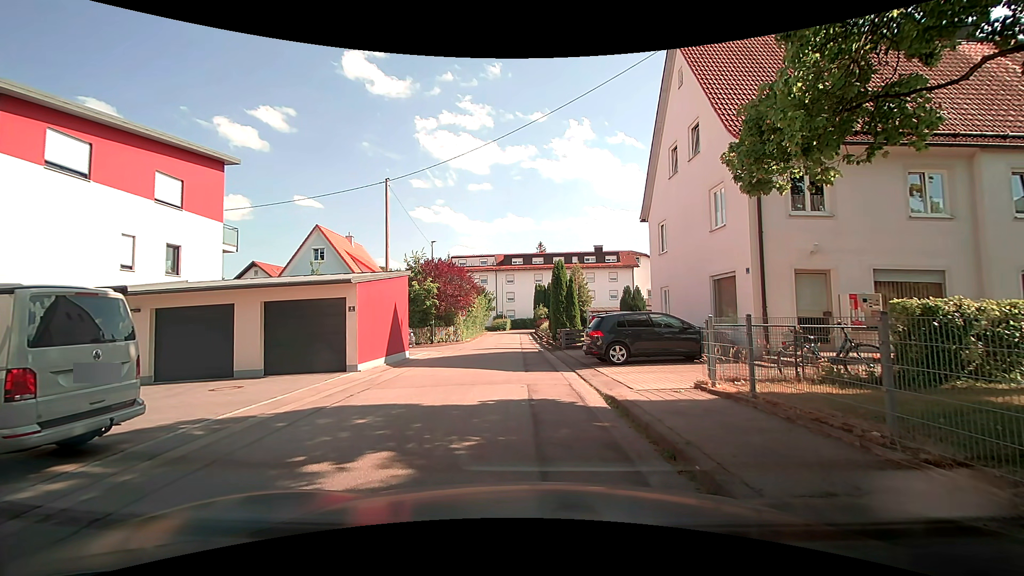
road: residential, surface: asphalt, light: Day
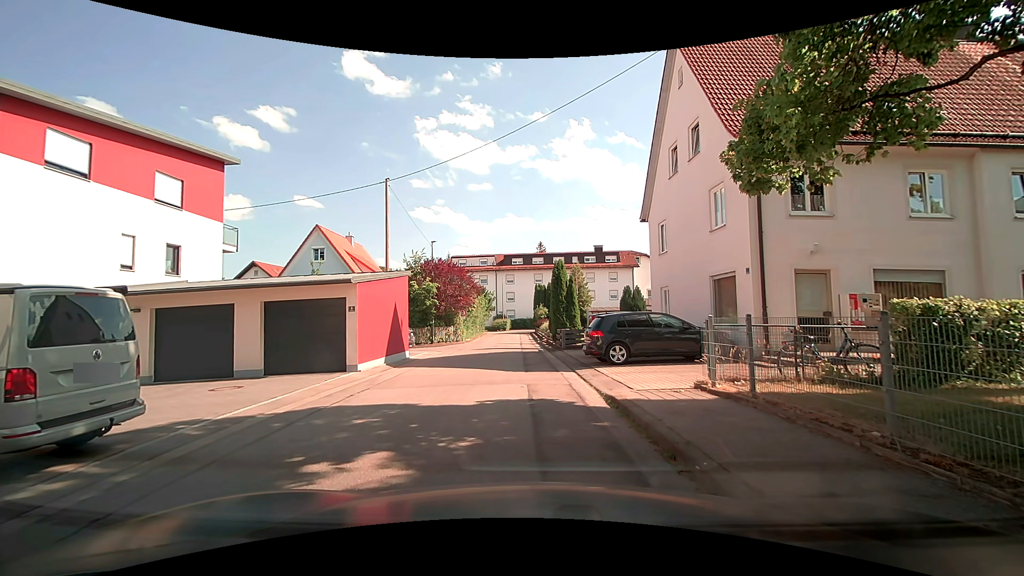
(0.0, 0.0) m; 0°
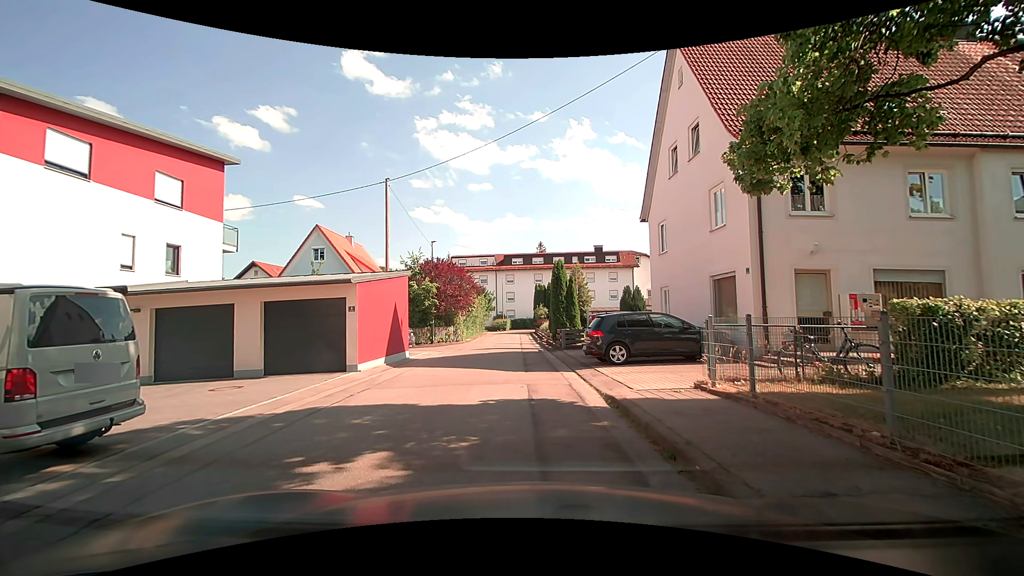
(0.0, 0.0) m; 0°
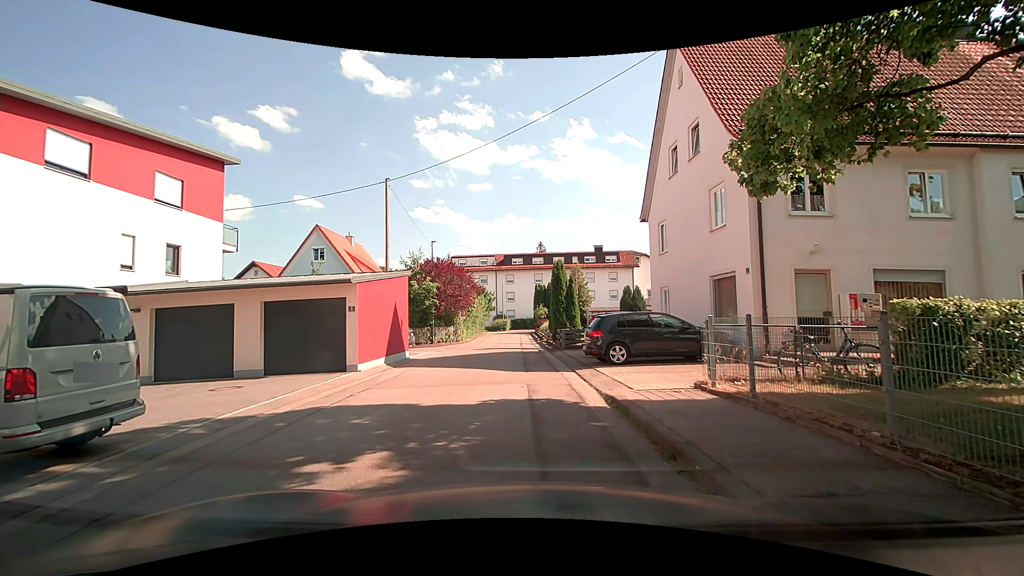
(0.0, 0.0) m; 0°
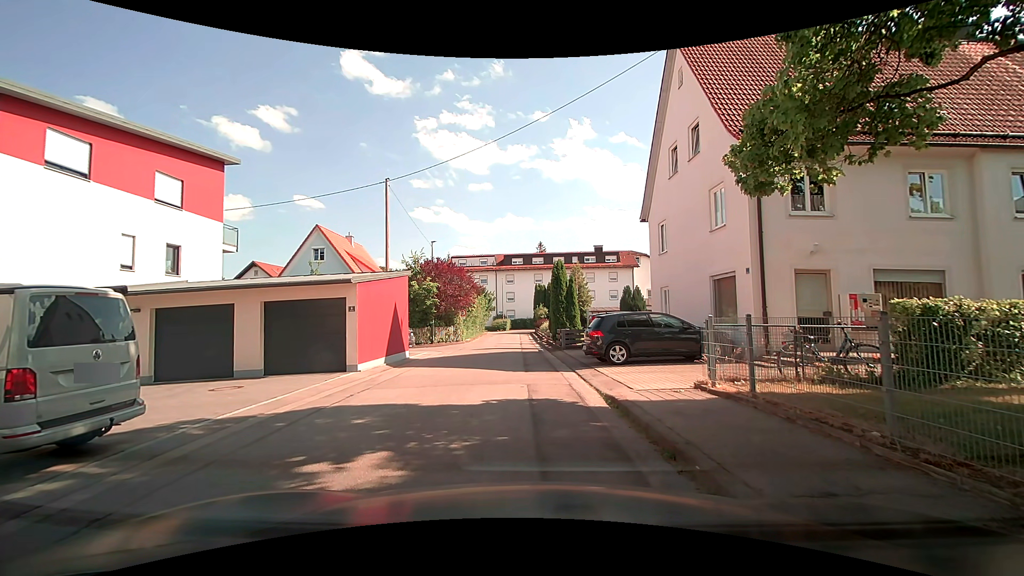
(0.0, 0.0) m; 0°
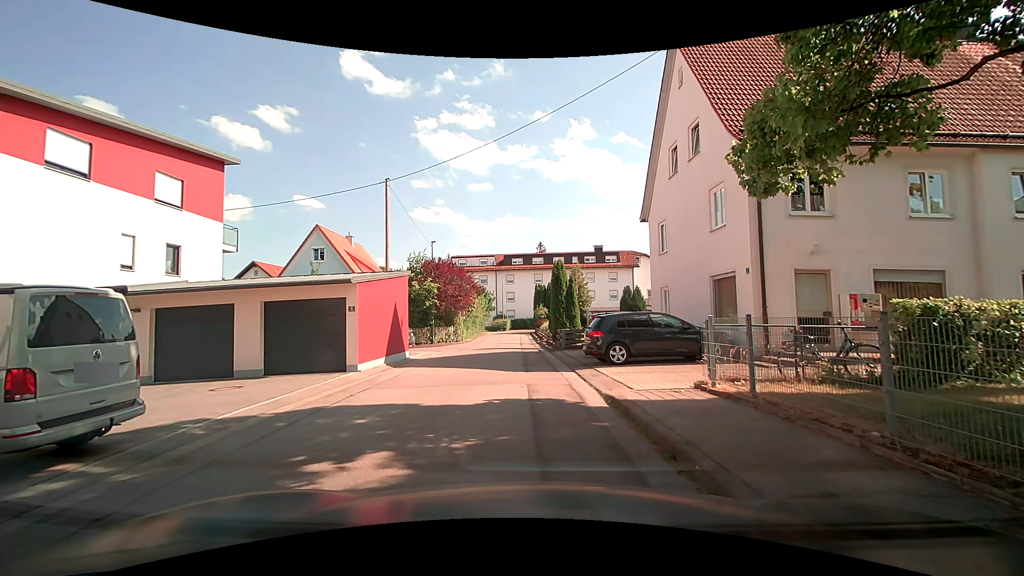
(0.0, 0.0) m; 0°
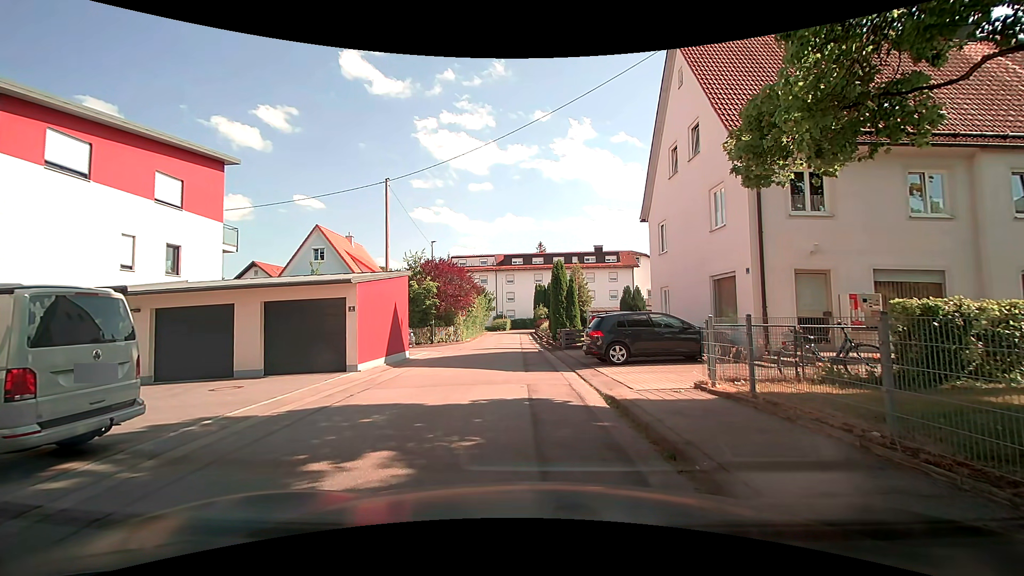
(0.0, 0.0) m; 0°
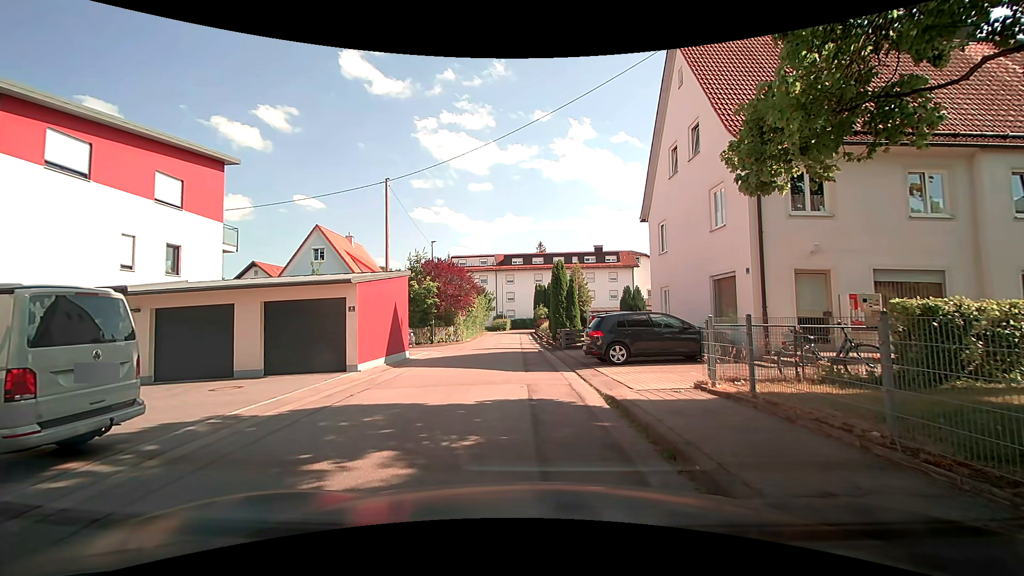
(0.0, 0.0) m; 0°
